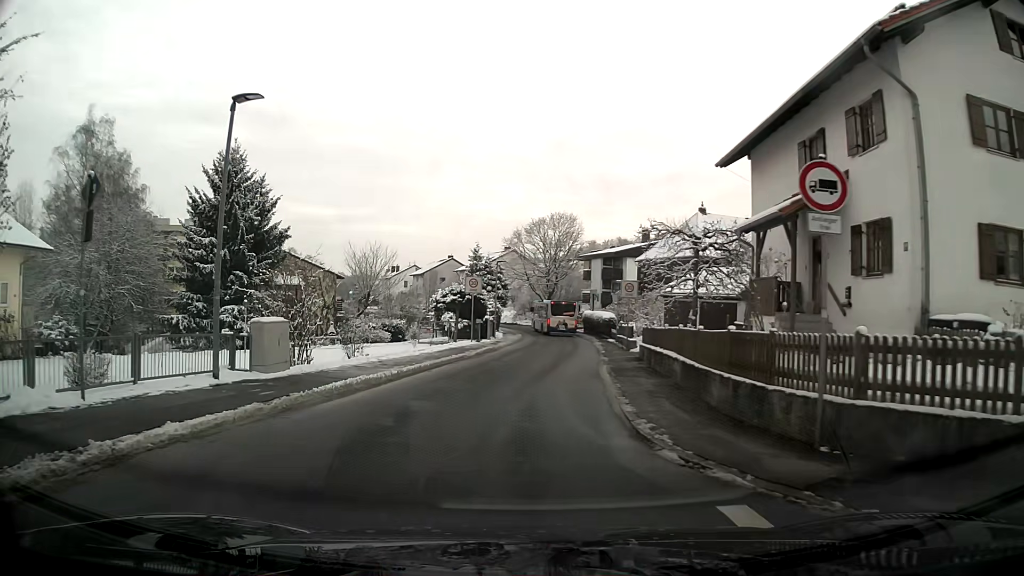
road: residential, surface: asphalt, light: Day
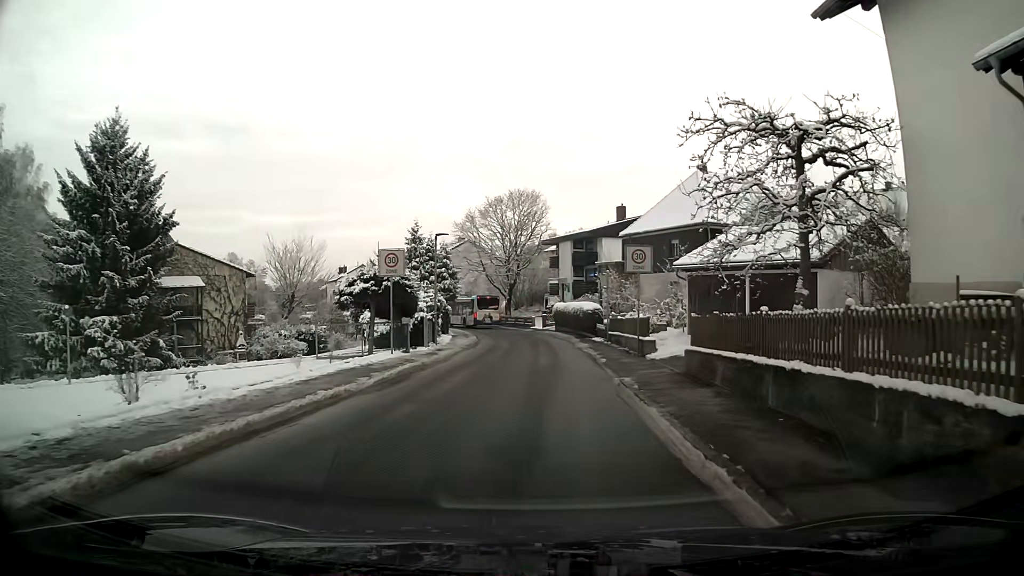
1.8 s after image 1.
(+0.4, +13.0) m; +5°
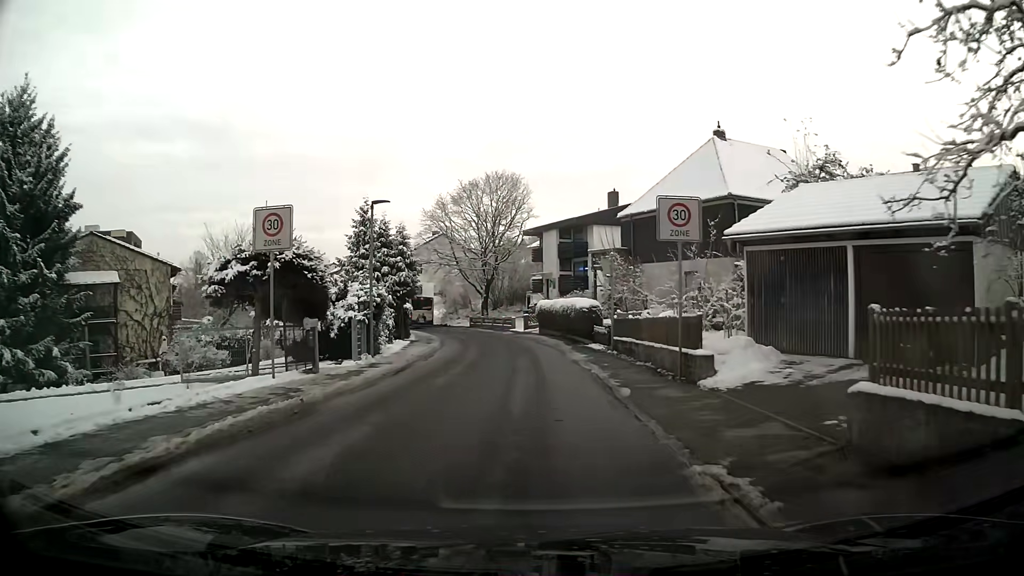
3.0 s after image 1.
(+0.1, +8.9) m; +1°
(0, +10) (0, +20) (-1, +30) (-2, +40) (-4, +50) (-8, +59) (-13, +68) (-18, +76) (-24, +84) (-30, +92) m
